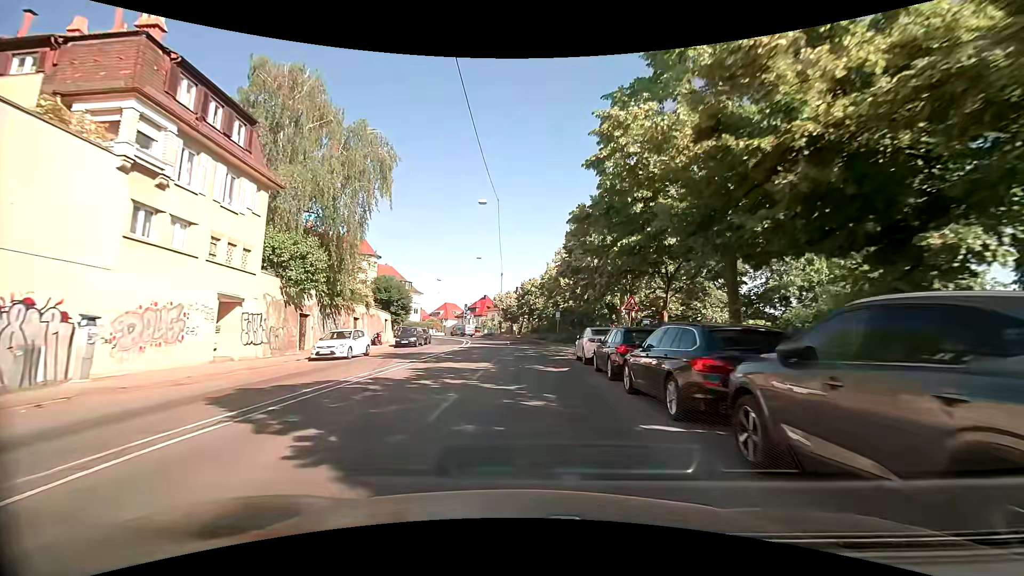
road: secondary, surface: asphalt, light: Day
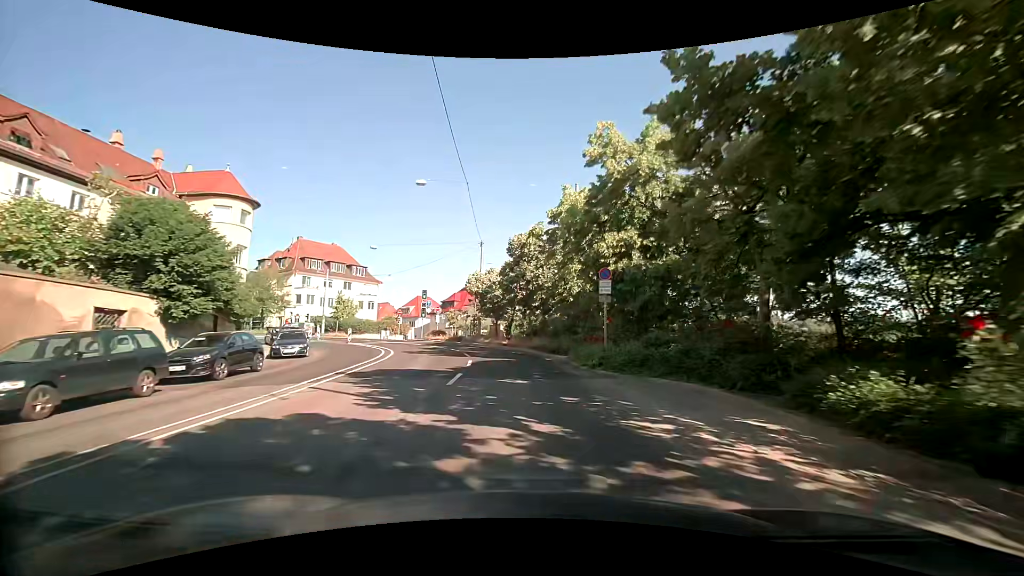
(+0.5, +31.0) m; +1°
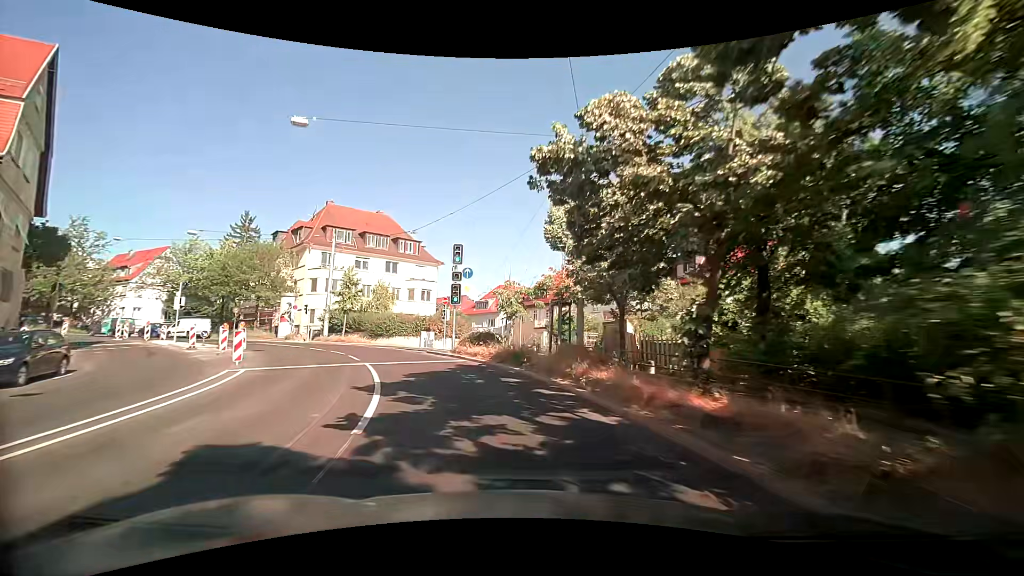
(-2.3, +30.0) m; -12°
(-1, +10) (-4, +19) (-9, +28) (-15, +36) (-23, +42) (-32, +46) (-42, +50) (-51, +54) (-60, +58) (-69, +61) m
